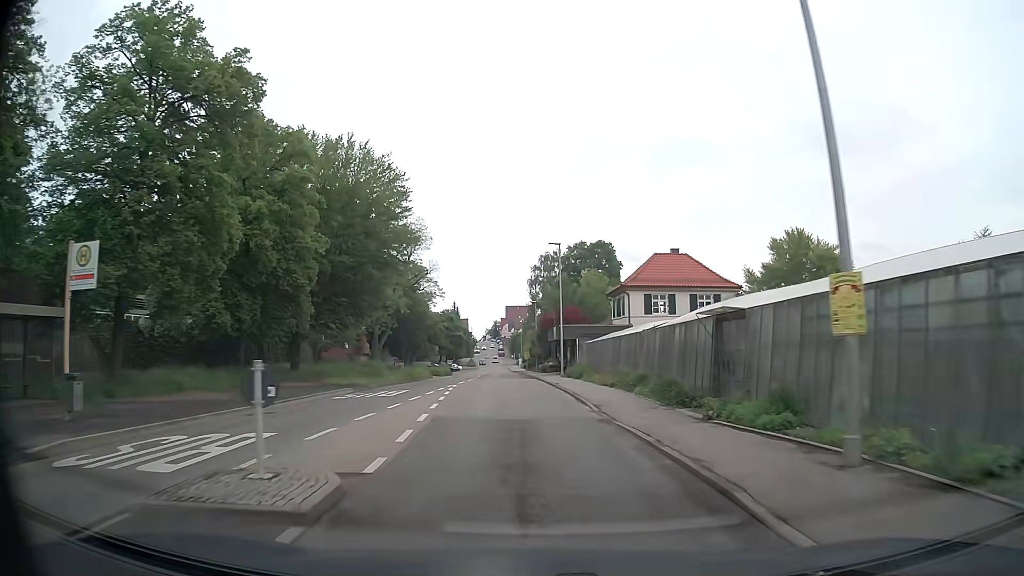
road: secondary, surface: asphalt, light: Day
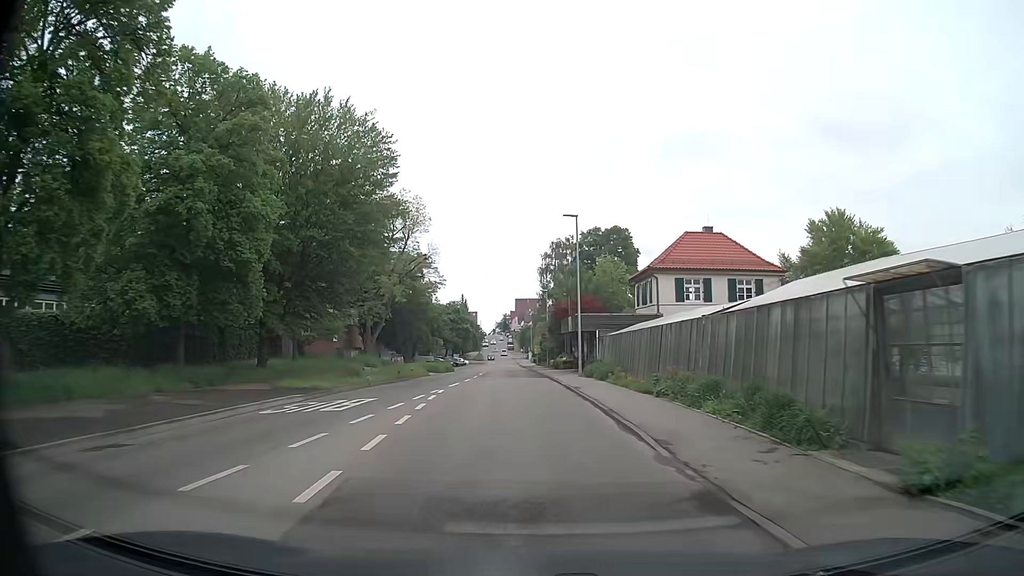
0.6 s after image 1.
(0.0, +7.2) m; -1°
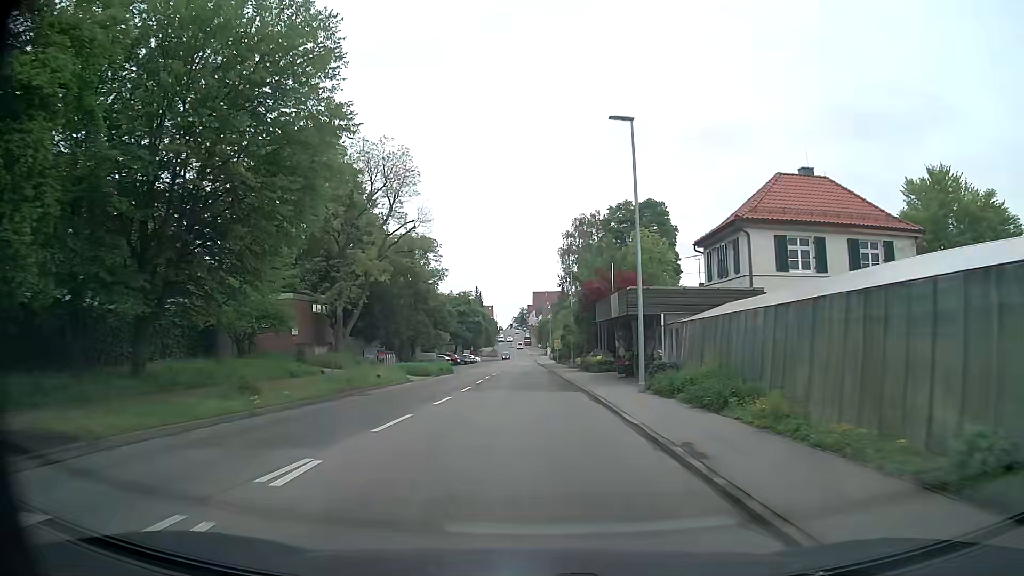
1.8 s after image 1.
(-0.2, +14.5) m; -1°
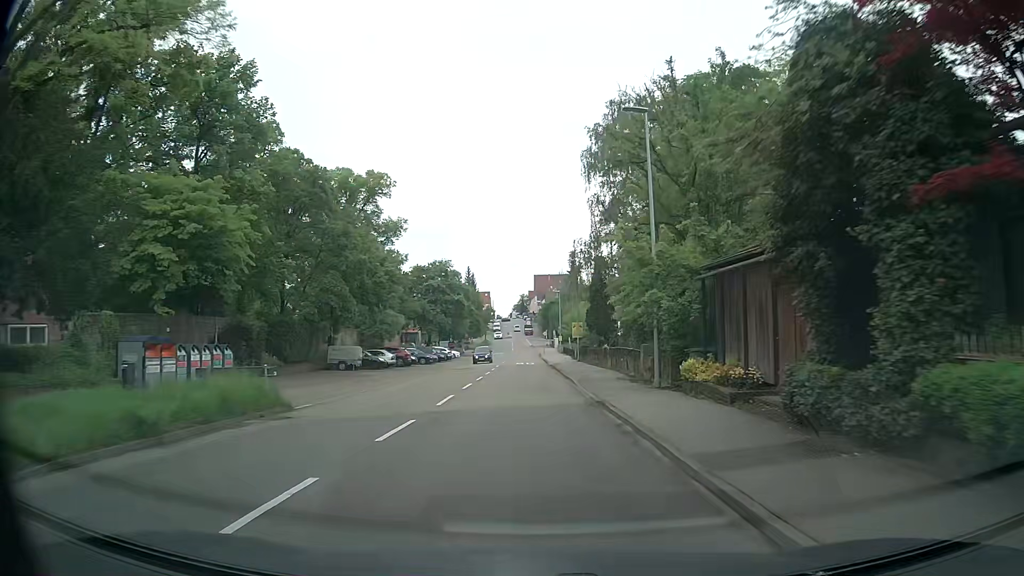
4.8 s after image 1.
(0.0, +37.3) m; 0°
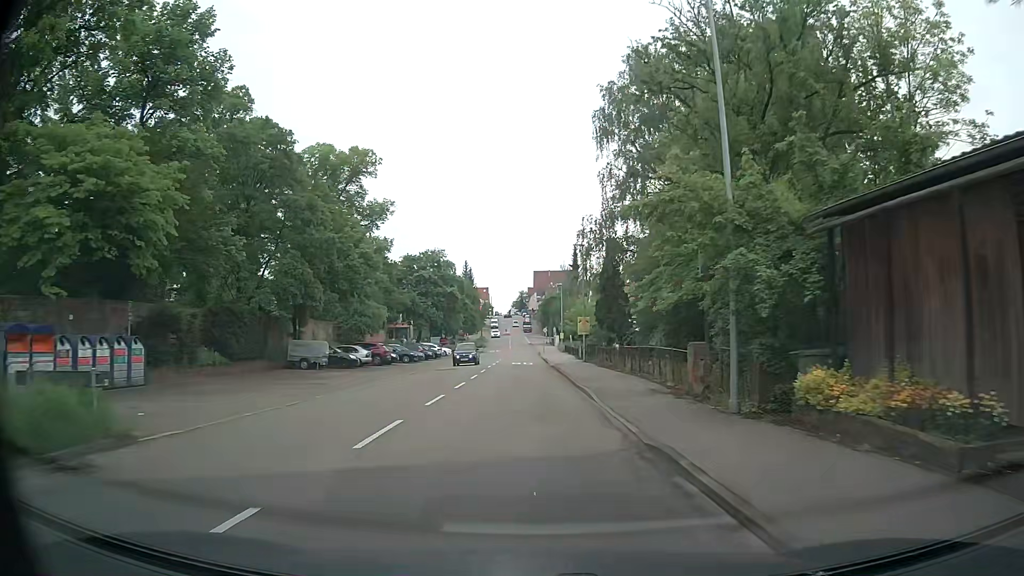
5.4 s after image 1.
(0.0, +7.5) m; 0°
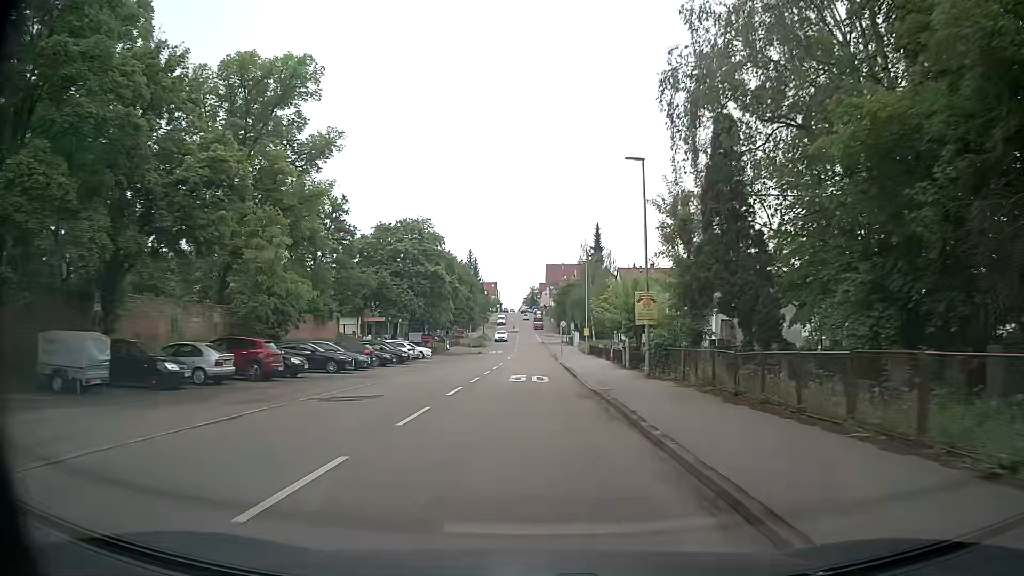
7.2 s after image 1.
(-0.1, +22.5) m; -1°
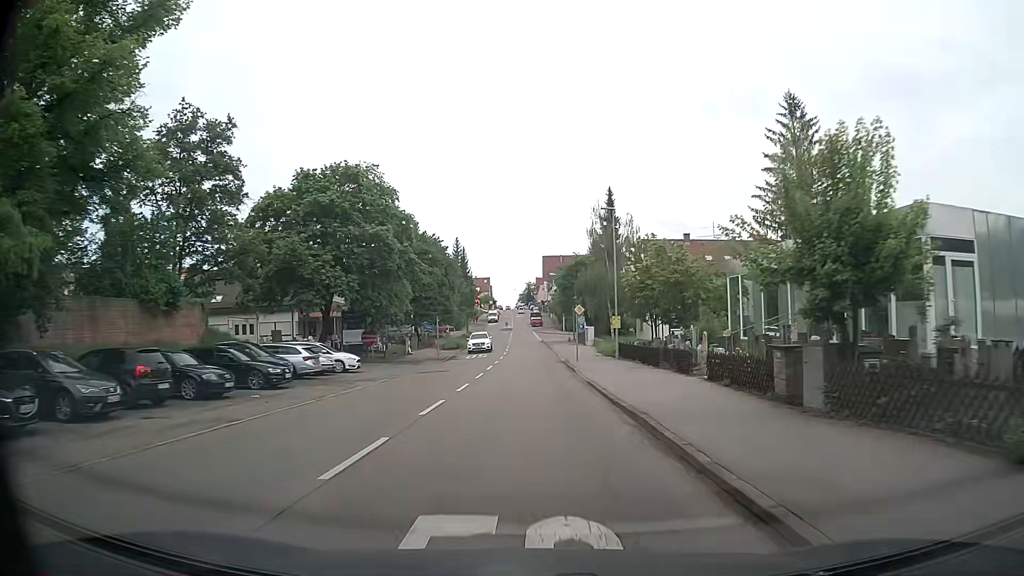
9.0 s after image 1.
(-0.1, +22.7) m; 0°
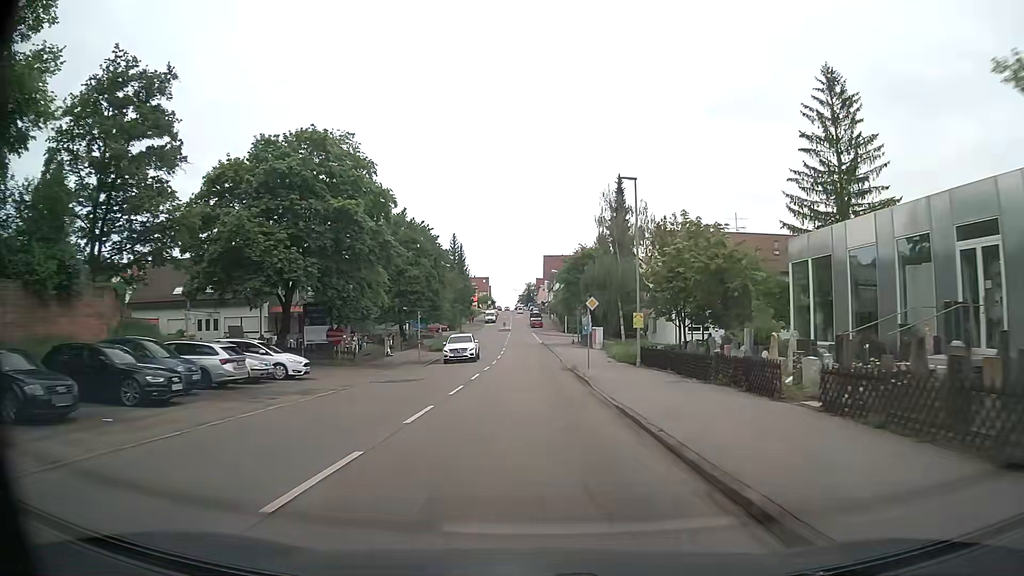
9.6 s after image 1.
(+0.1, +7.7) m; +1°
(0, +10) (0, +20) (0, +30) (-1, +40) (-1, +50) (-1, +60) (-1, +70) (-2, +80) (-2, +90) (-2, +100) m
